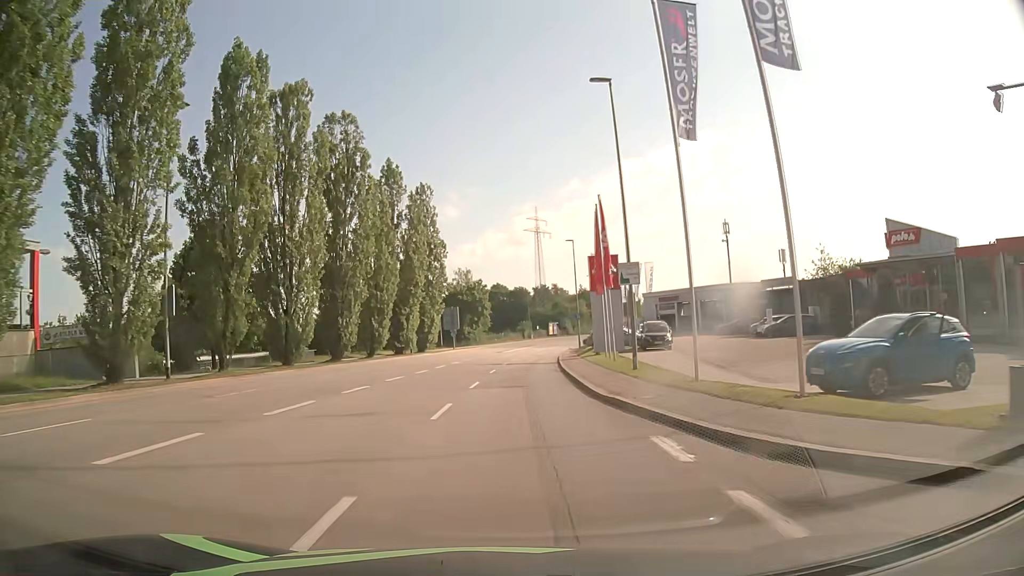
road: tertiary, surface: asphalt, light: Day
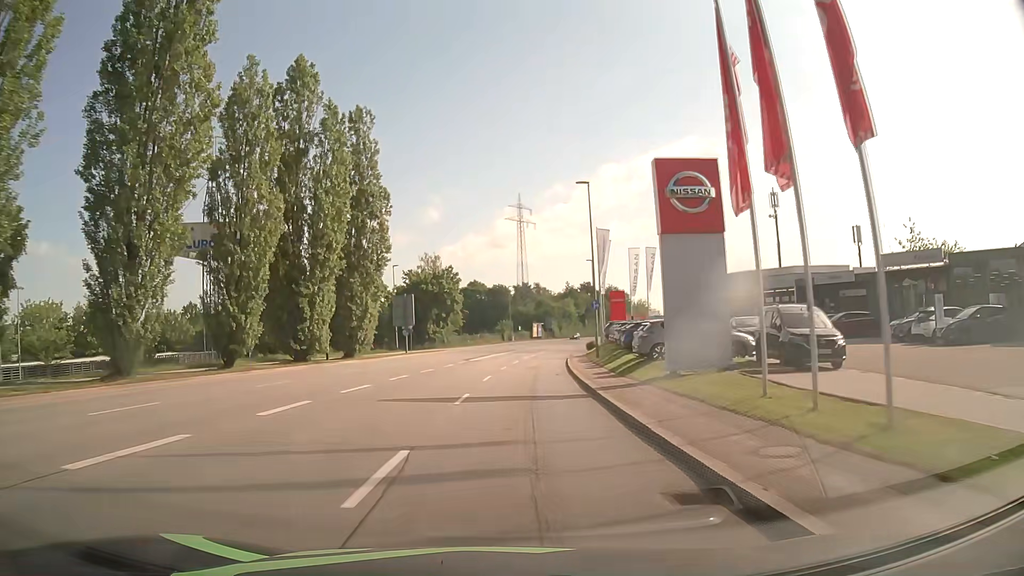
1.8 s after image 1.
(+0.3, +24.4) m; +2°
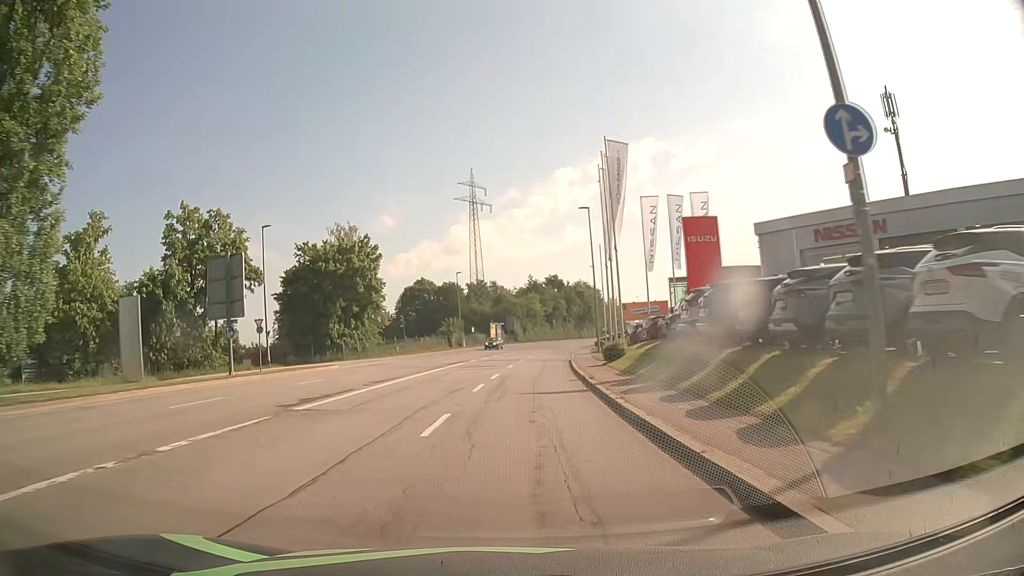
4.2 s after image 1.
(+0.8, +32.4) m; +3°
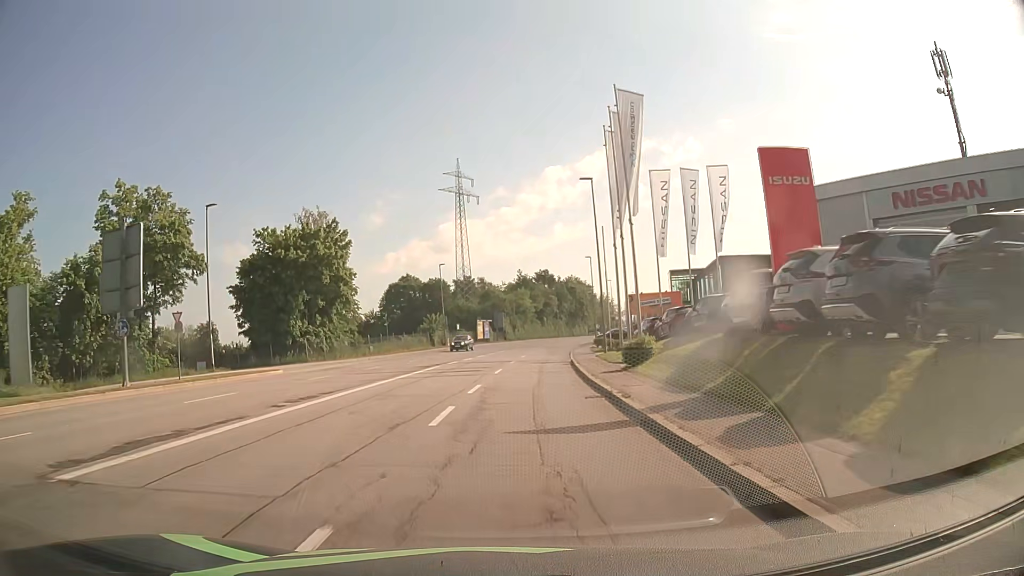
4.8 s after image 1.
(+0.1, +8.1) m; +1°
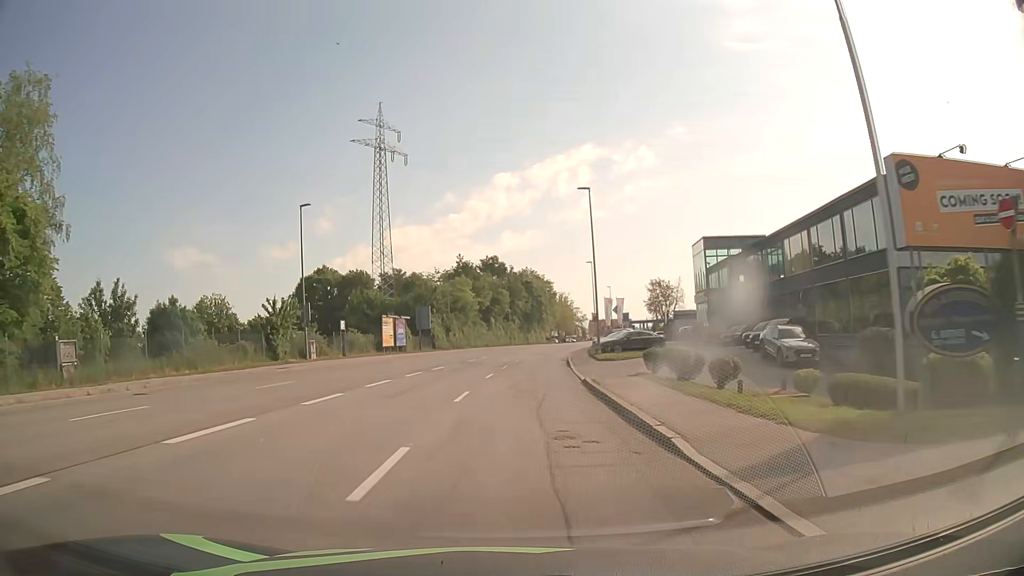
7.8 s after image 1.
(+1.3, +40.1) m; +4°
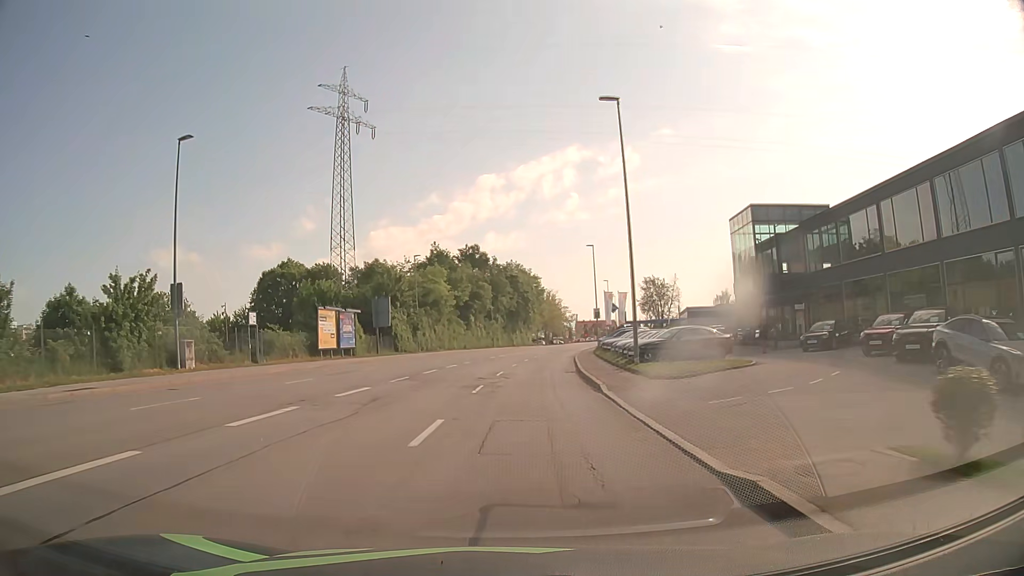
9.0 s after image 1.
(+0.2, +16.1) m; +1°
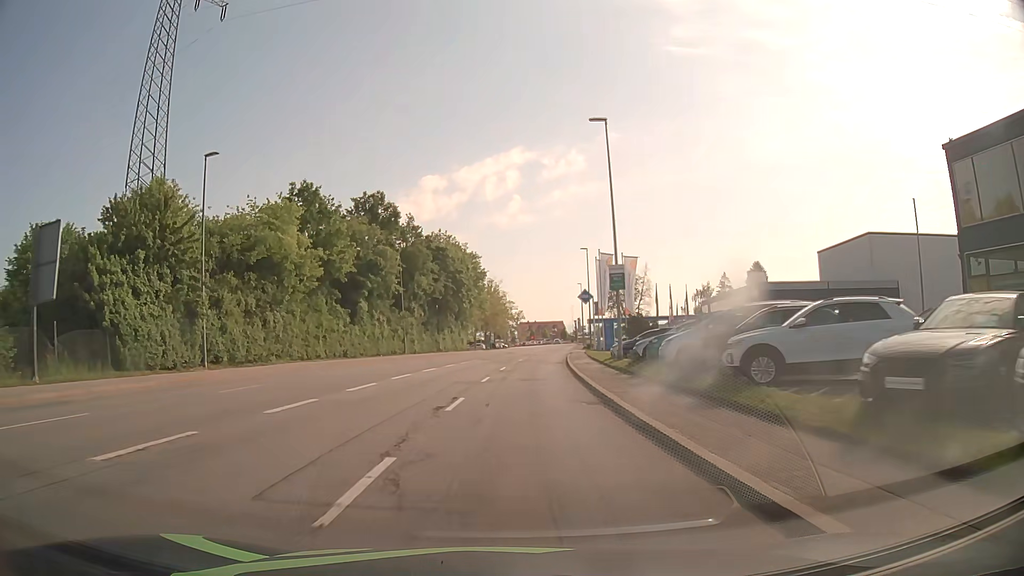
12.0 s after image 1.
(+2.1, +40.2) m; +6°
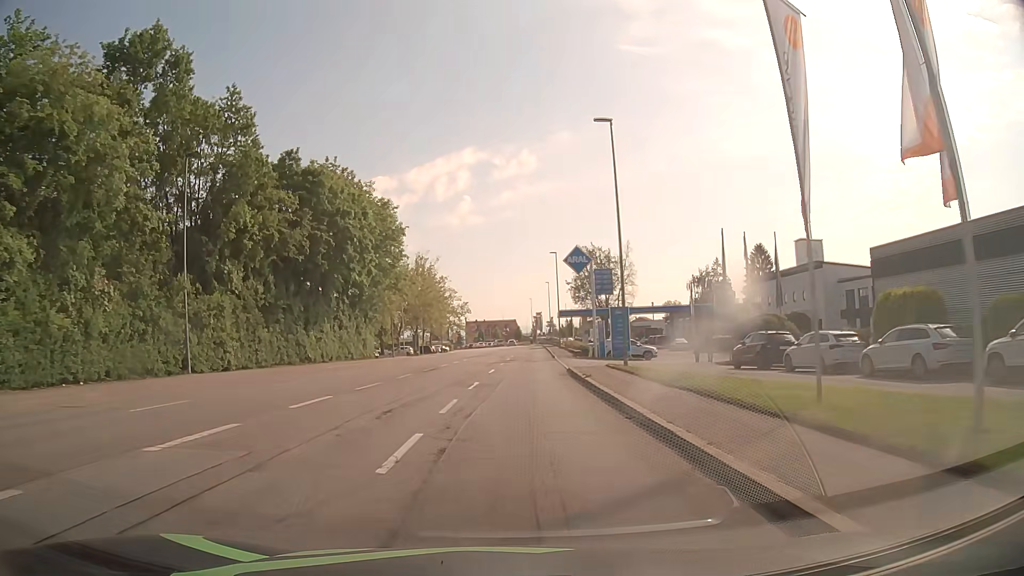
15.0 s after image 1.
(+1.4, +40.3) m; +4°
(0, +10) (0, +20) (+1, +30) (+1, +40) (+2, +50) (+2, +60) (+3, +70) (+3, +80) (+3, +90) (+4, +100) m
